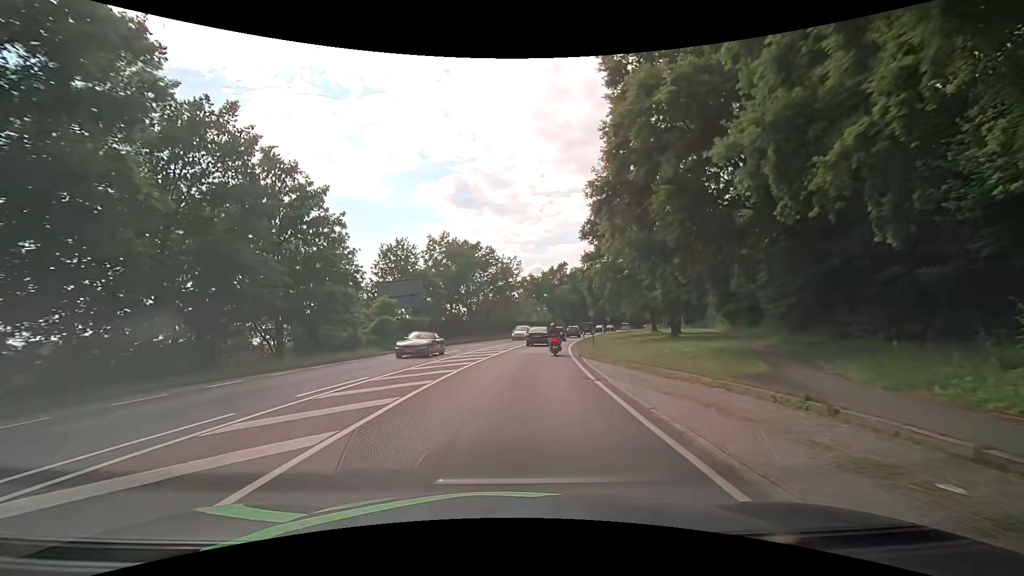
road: primary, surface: asphalt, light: Day
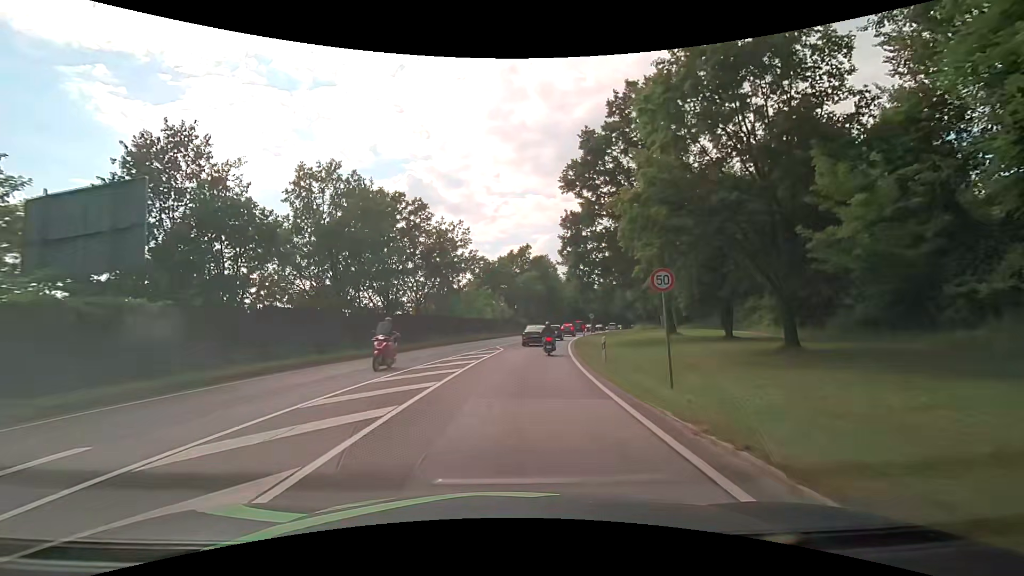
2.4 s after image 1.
(+1.3, +25.9) m; +6°
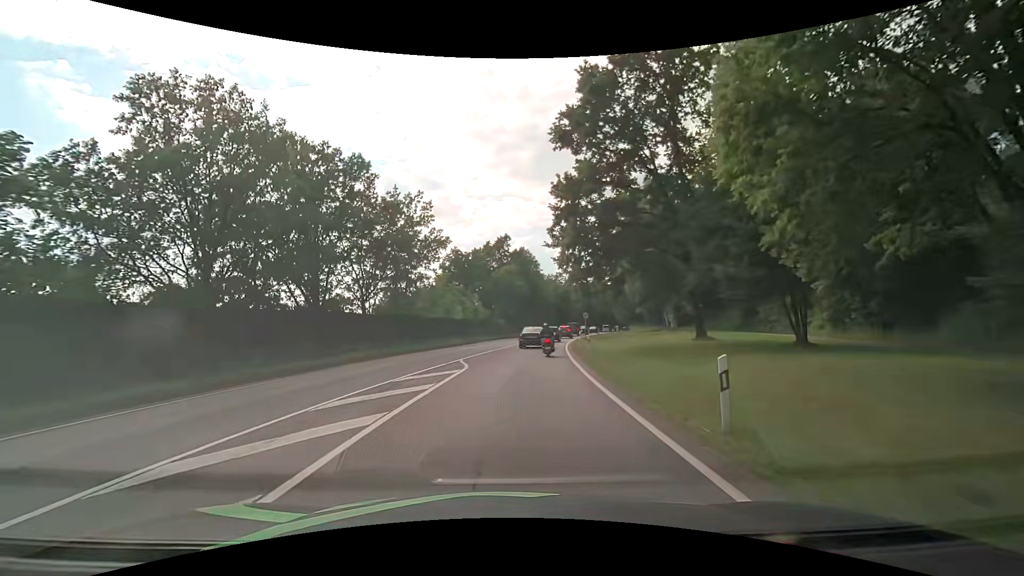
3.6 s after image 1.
(+0.2, +12.1) m; +3°
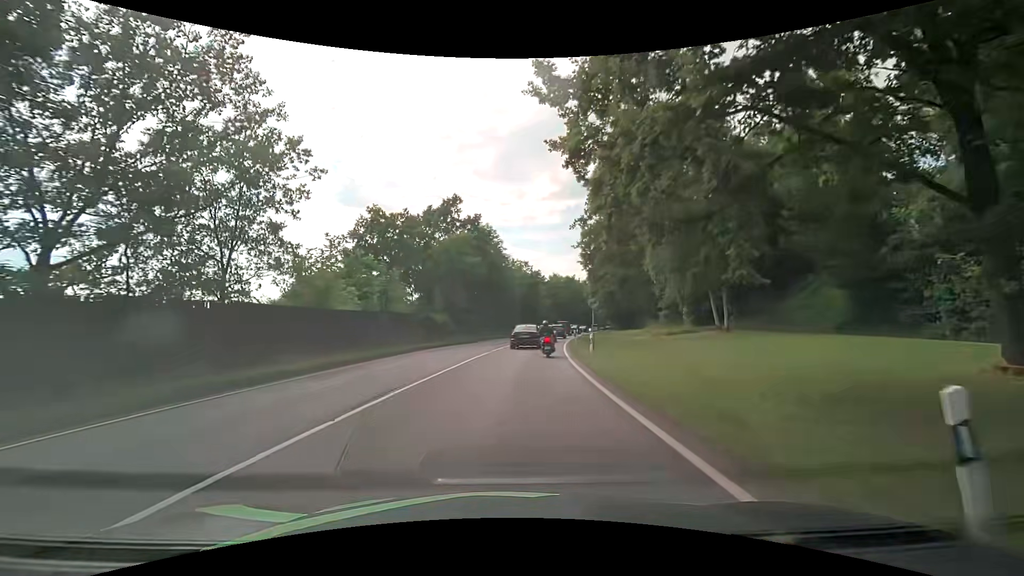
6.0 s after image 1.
(+0.7, +24.2) m; +5°
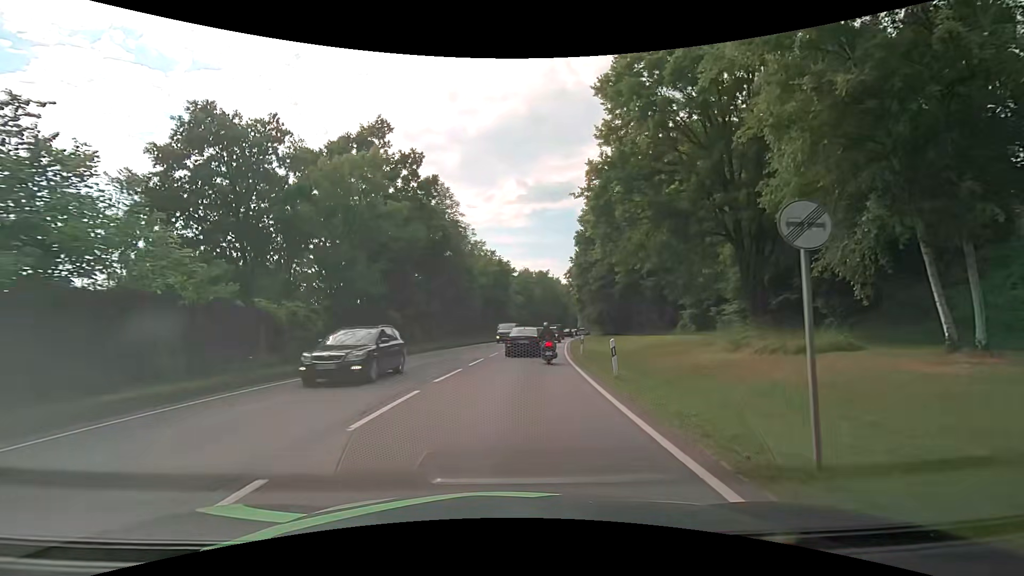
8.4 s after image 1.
(+0.3, +21.0) m; +4°
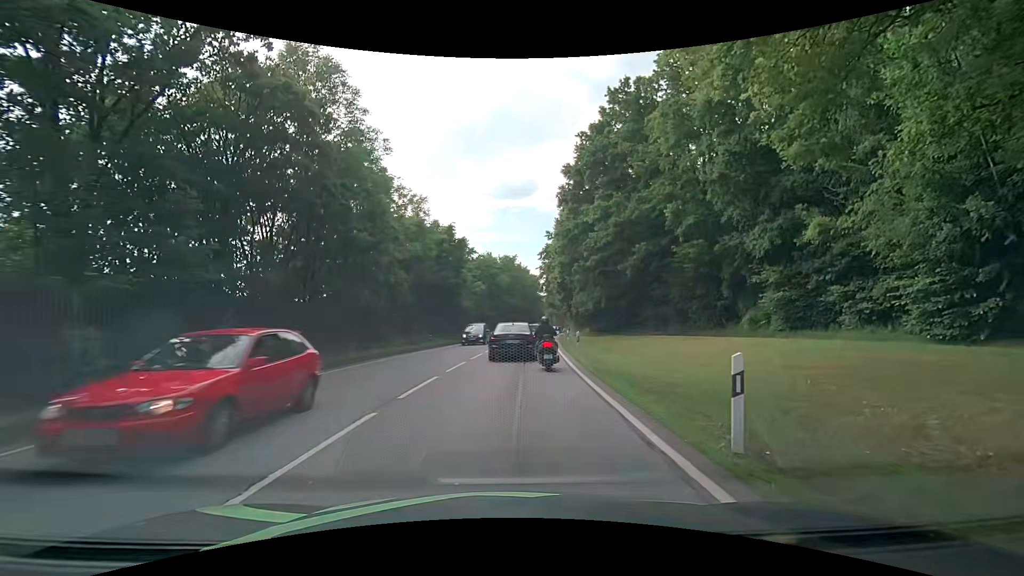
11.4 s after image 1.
(+0.5, +20.7) m; +4°
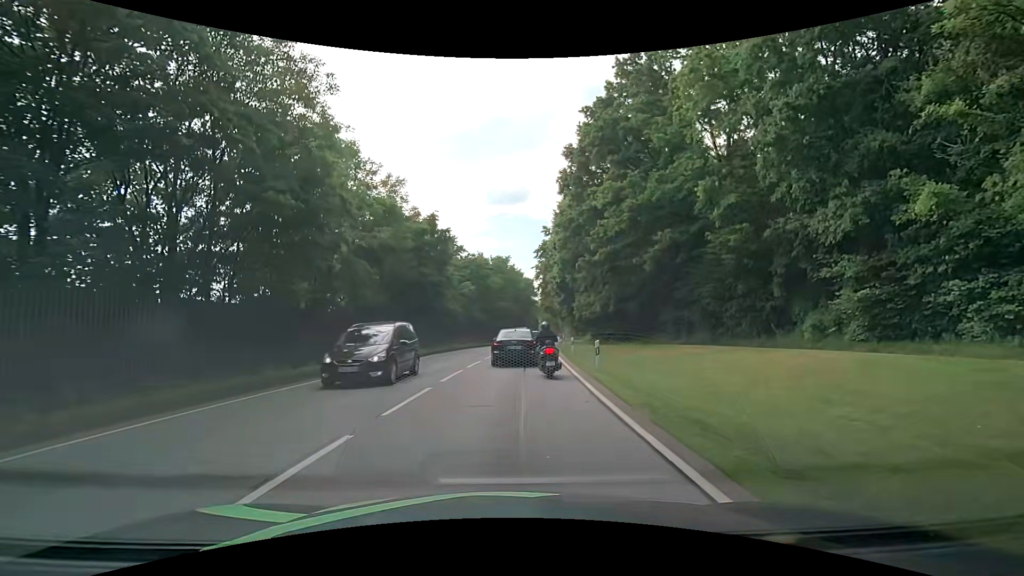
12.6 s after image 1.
(0.0, +6.7) m; -1°
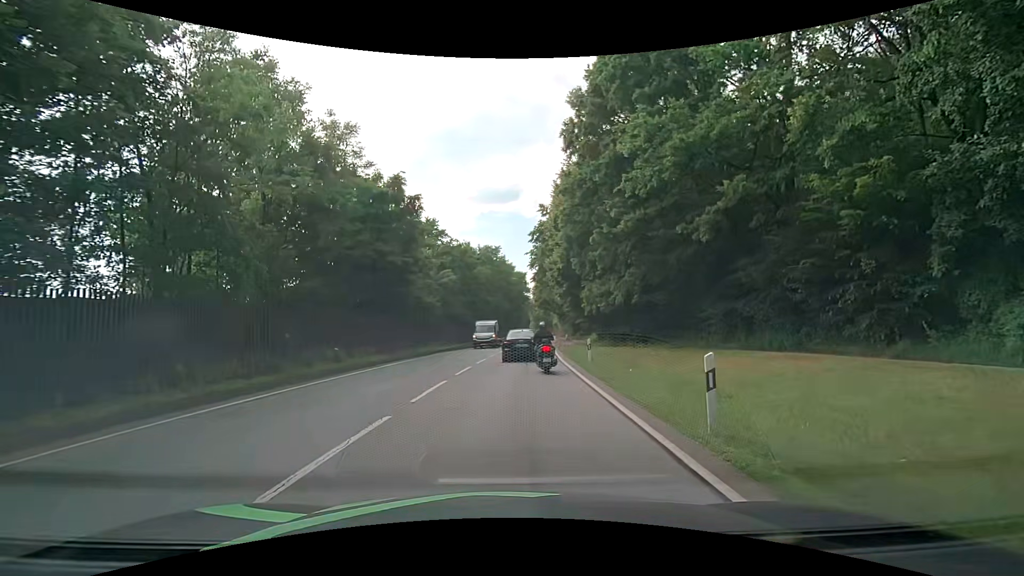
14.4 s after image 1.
(+0.3, +9.7) m; +1°
(0, +10) (+1, +20) (+1, +30) (+2, +40) (+3, +50) (+5, +60) (+6, +70) (+7, +80) (+9, +90) (+10, +99) m
